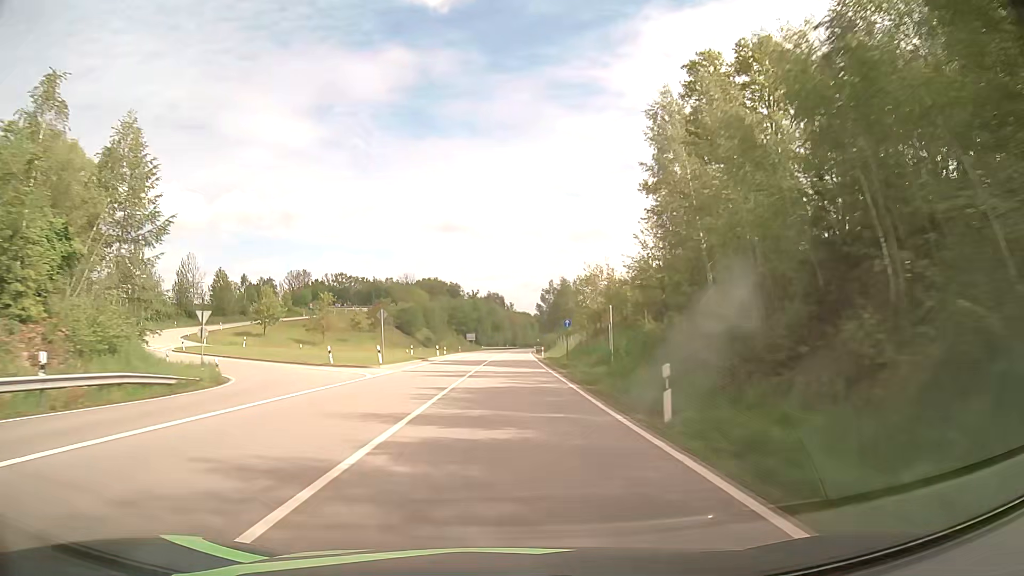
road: primary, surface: asphalt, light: Day
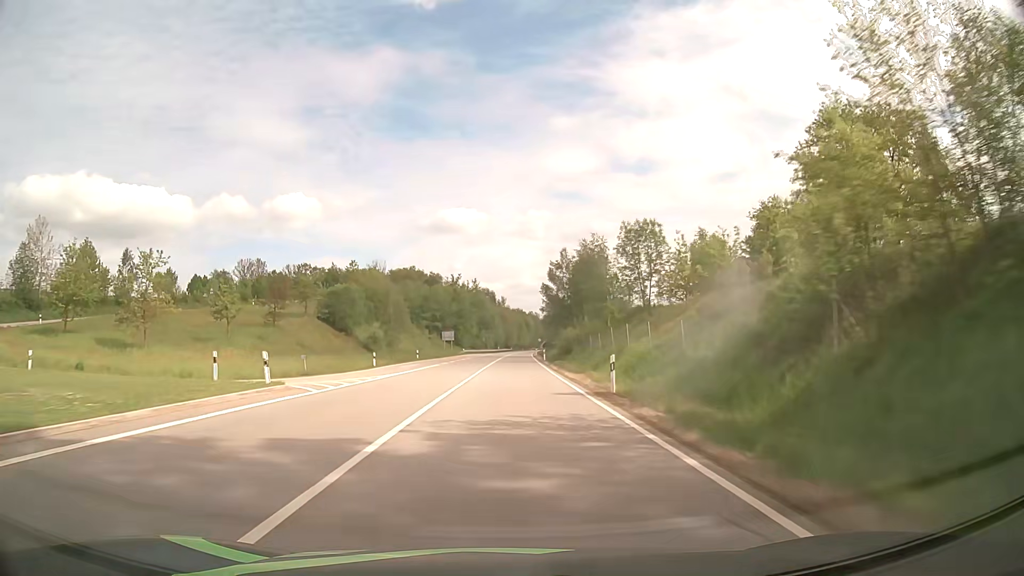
(+0.4, +47.2) m; +1°
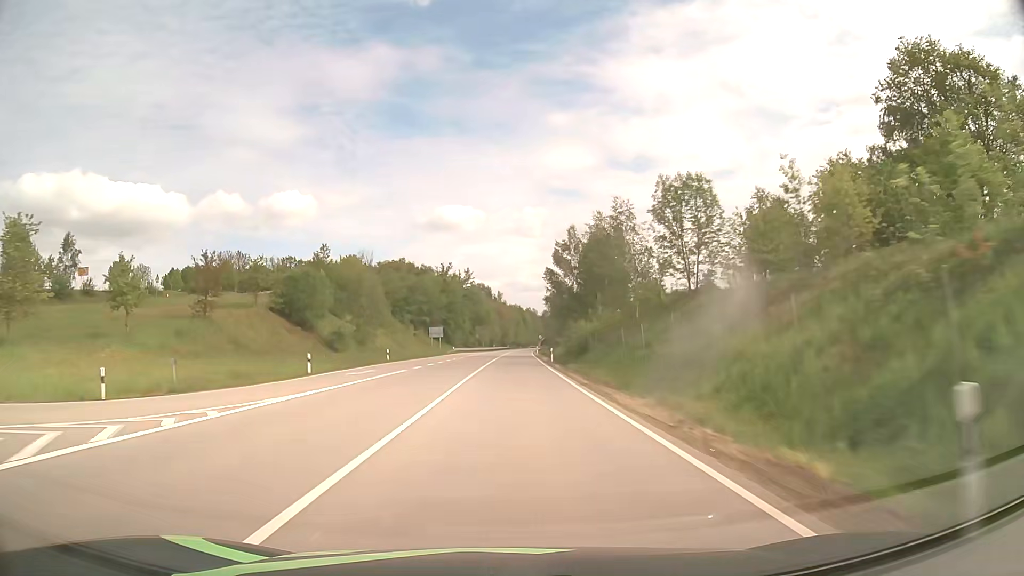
(+0.1, +15.8) m; 0°
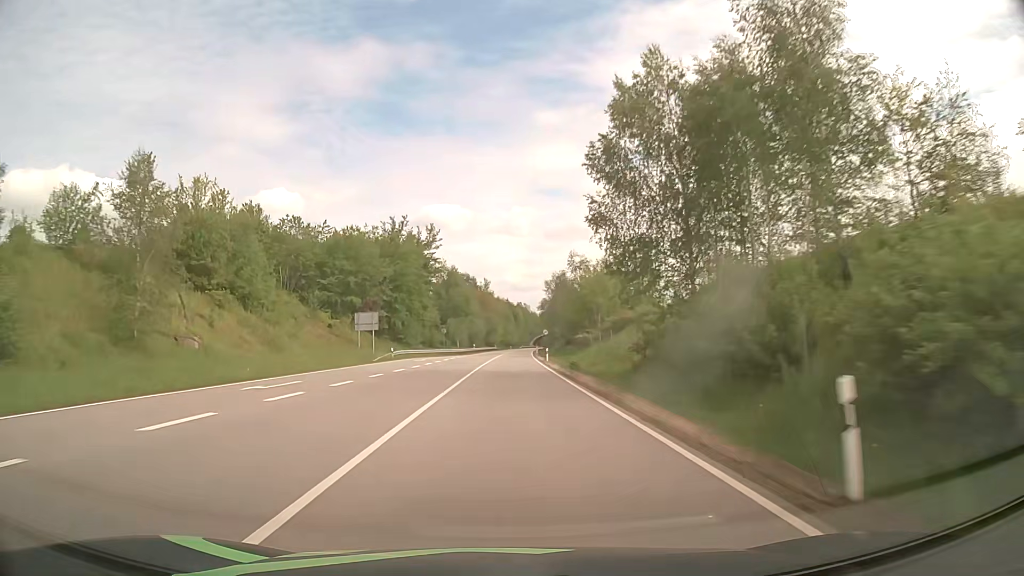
(+0.4, +47.7) m; +1°
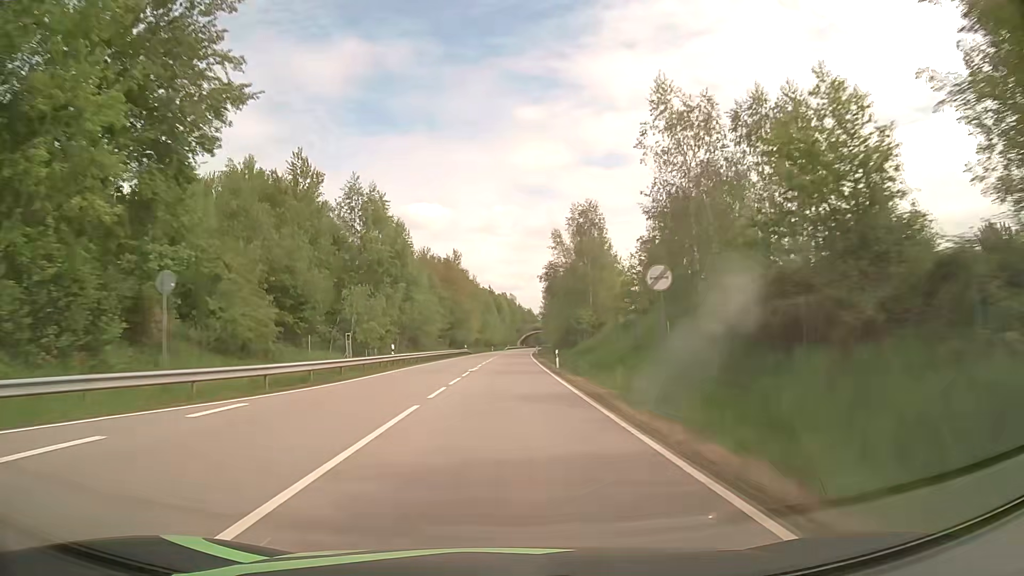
(+0.8, +63.6) m; +1°
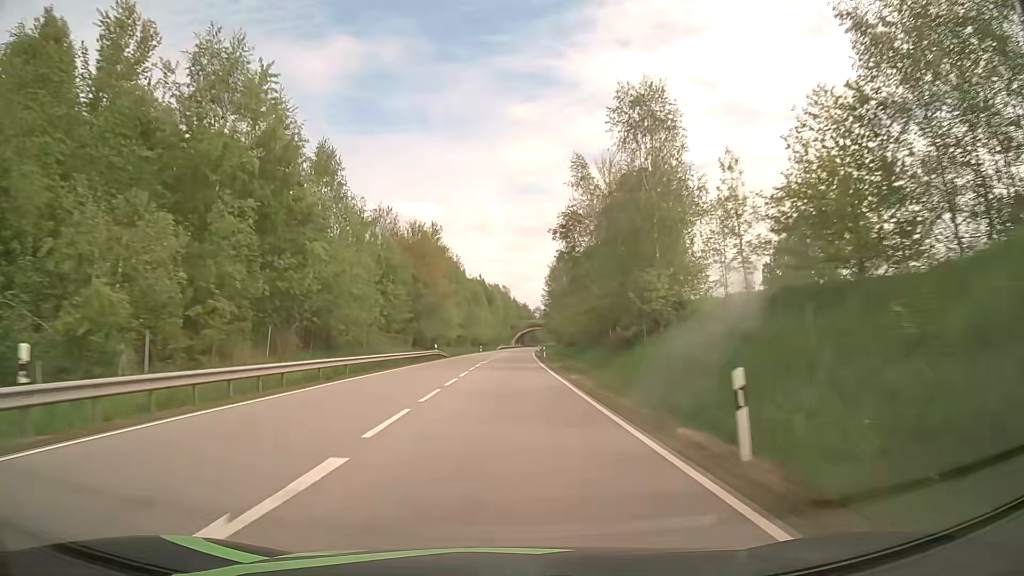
(+0.1, +31.6) m; +1°
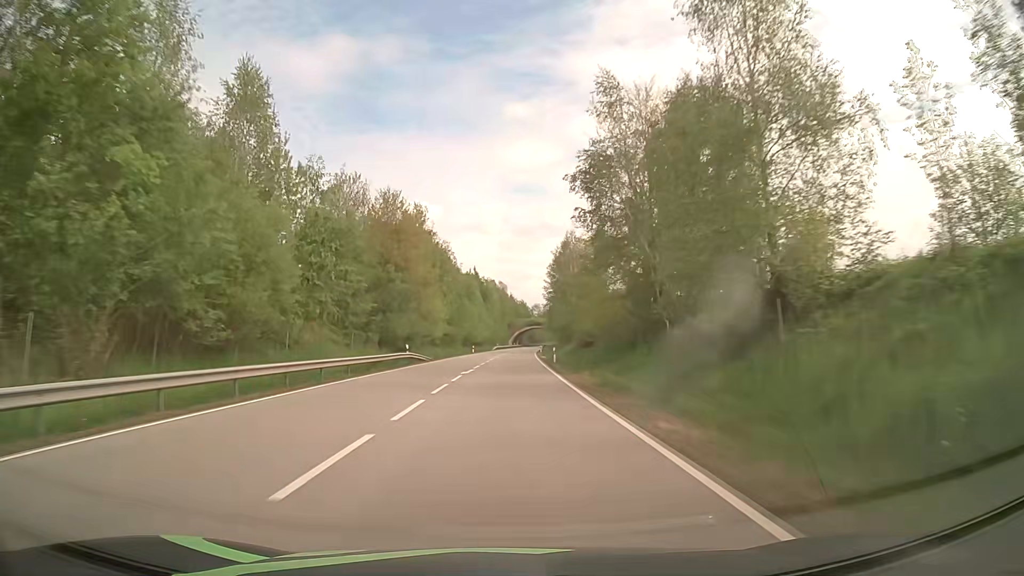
(0.0, +15.7) m; 0°
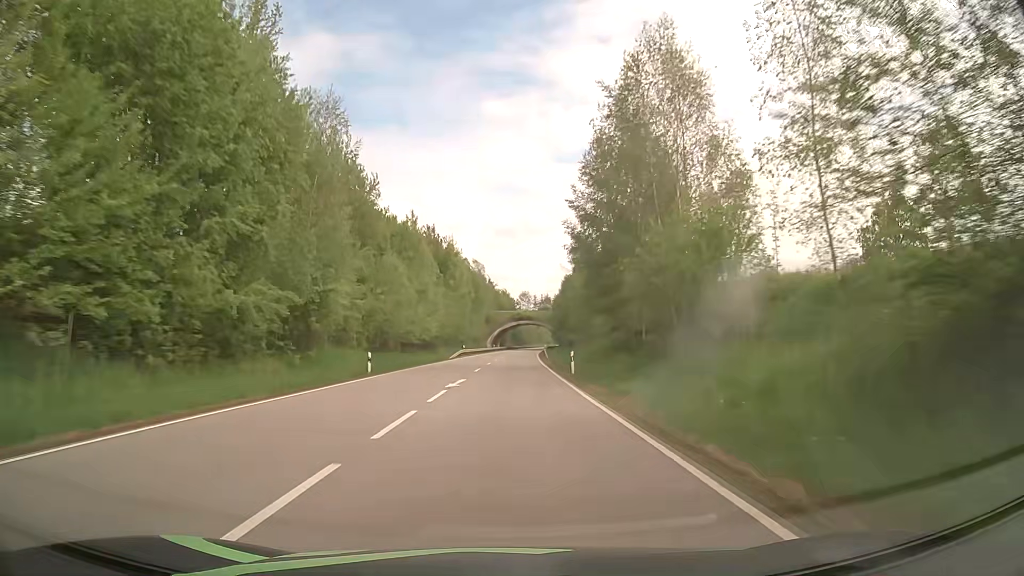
(+0.8, +62.6) m; +2°
(0, +10) (0, +20) (0, +30) (0, +40) (+1, +50) (+1, +60) (+1, +70) (+1, +80) (+2, +90) (+2, +100) m
